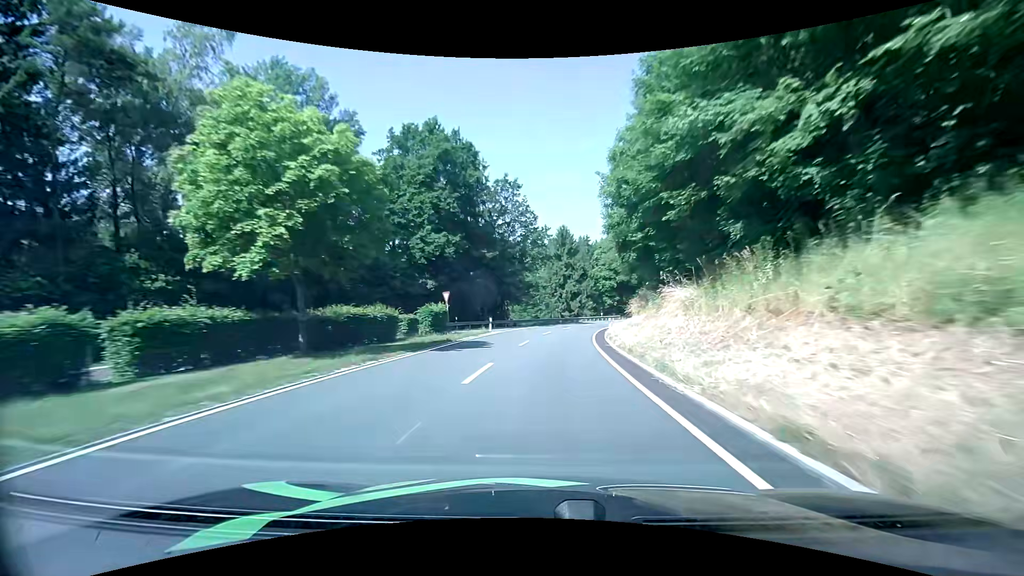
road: secondary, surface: asphalt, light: Day
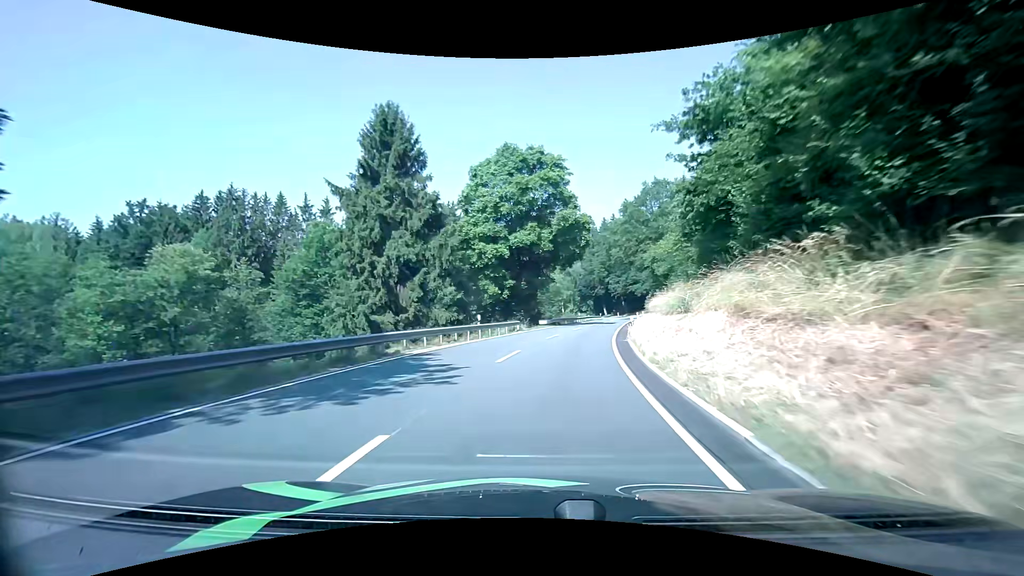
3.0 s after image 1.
(+6.1, +55.3) m; +14°
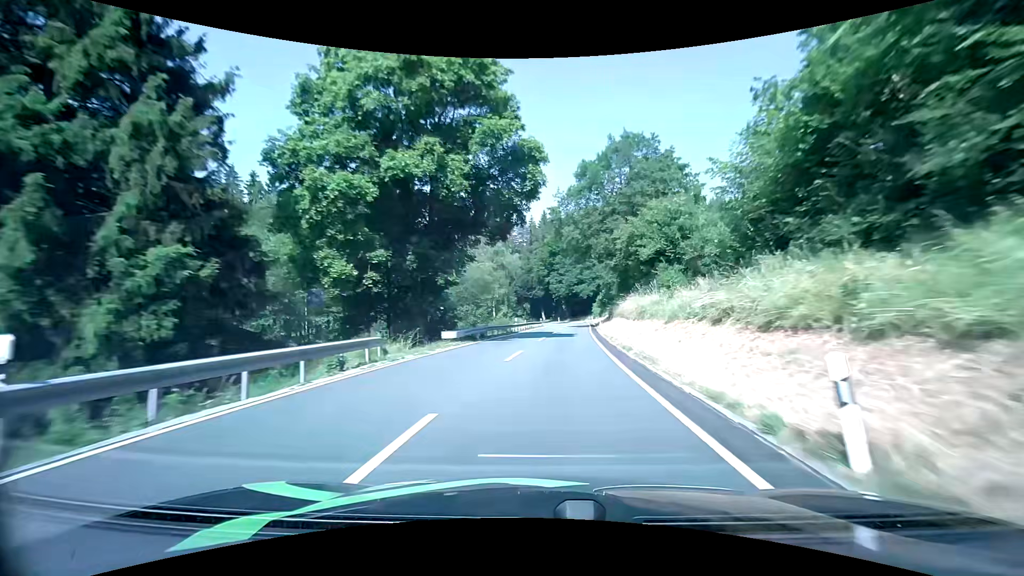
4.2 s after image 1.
(+1.6, +22.4) m; +8°
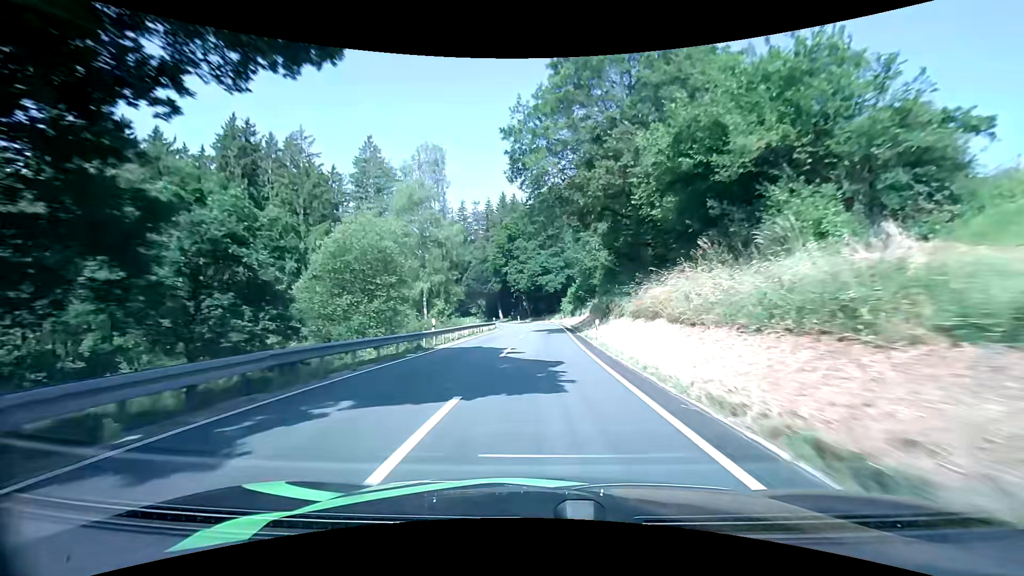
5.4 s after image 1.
(+1.0, +22.5) m; +5°
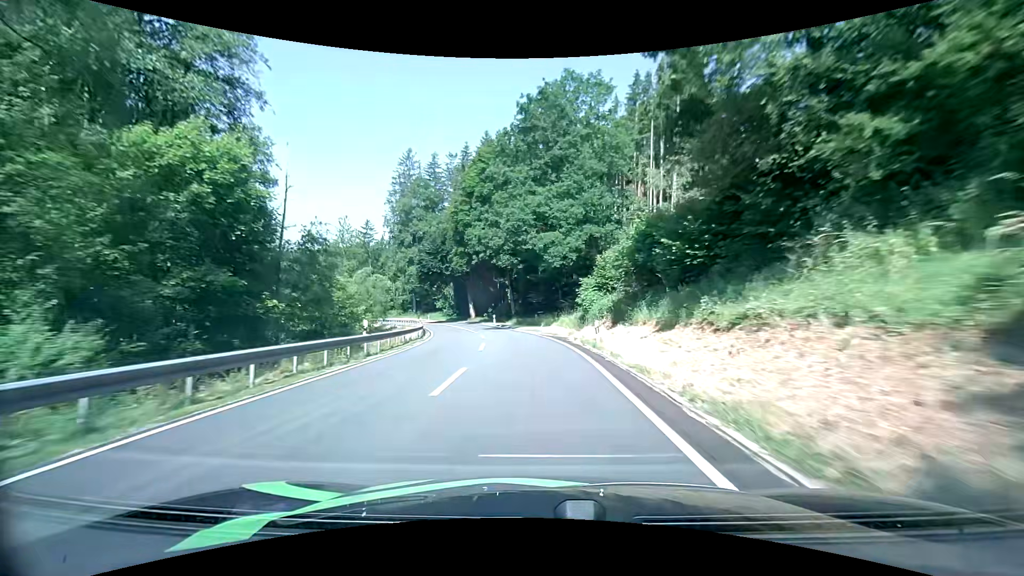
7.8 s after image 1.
(+0.7, +43.7) m; 0°
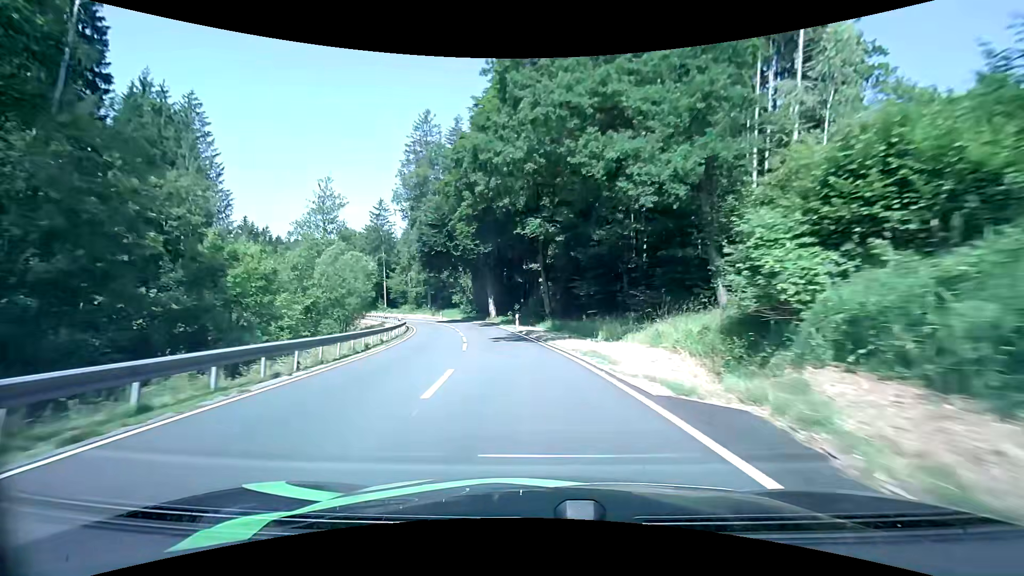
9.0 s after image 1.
(-0.6, +21.3) m; -4°
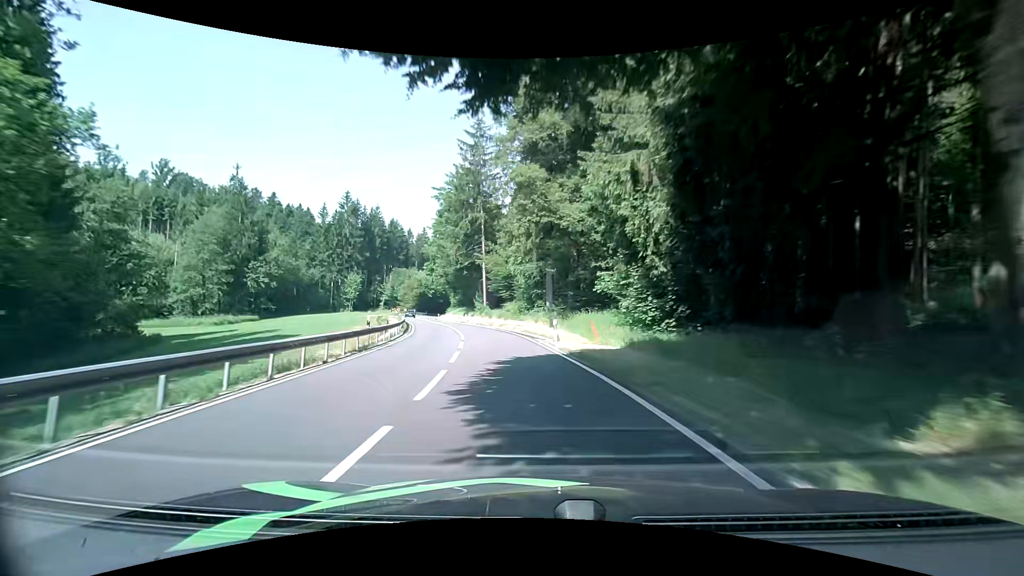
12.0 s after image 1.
(-7.7, +52.6) m; -18°
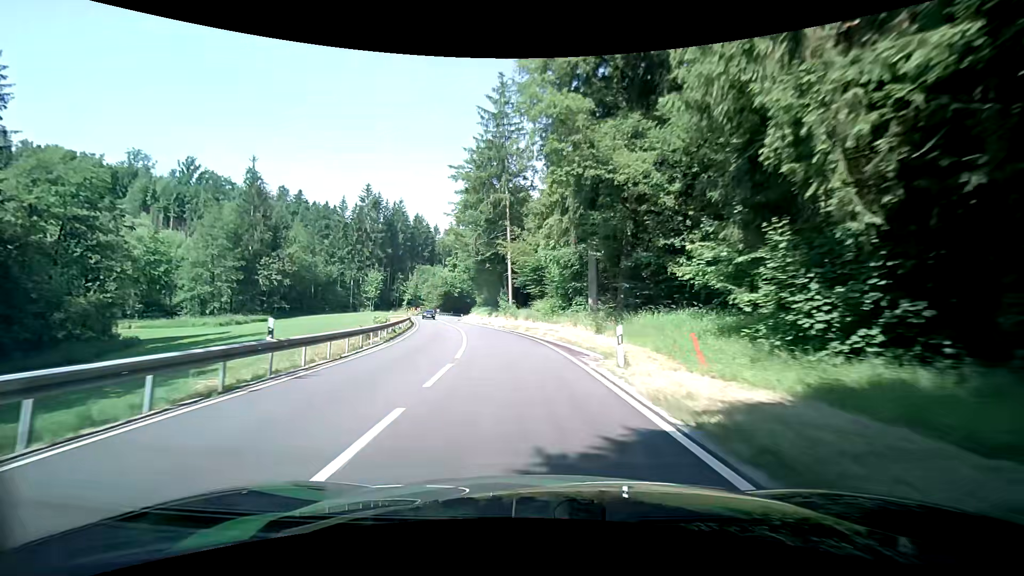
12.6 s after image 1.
(-0.4, +10.8) m; -3°
(0, +10) (-1, +20) (-3, +30) (-5, +40) (-7, +49) (-10, +59) (-12, +69) (-15, +78) (-17, +88) (-18, +98) m
